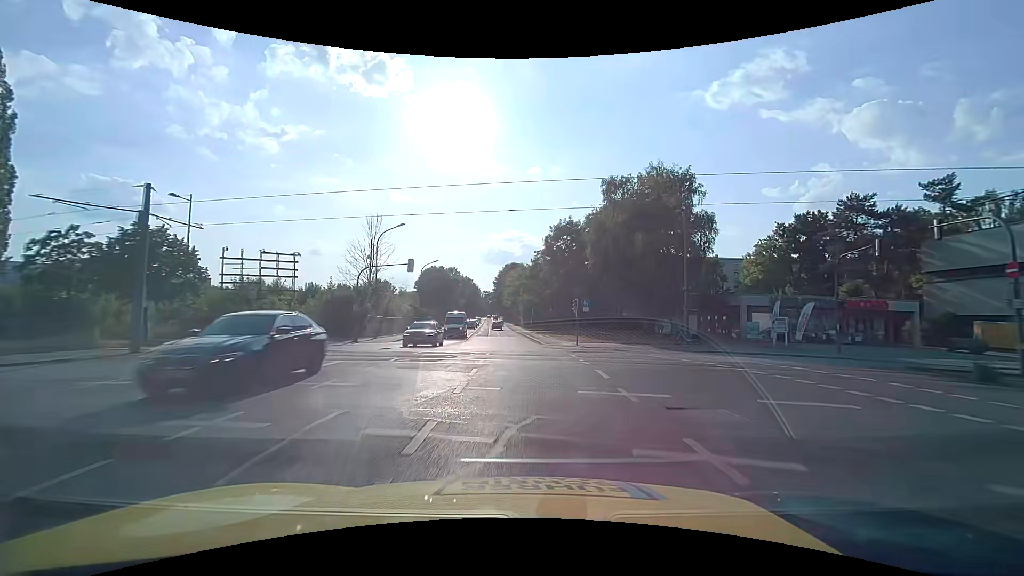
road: secondary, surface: asphalt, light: Day
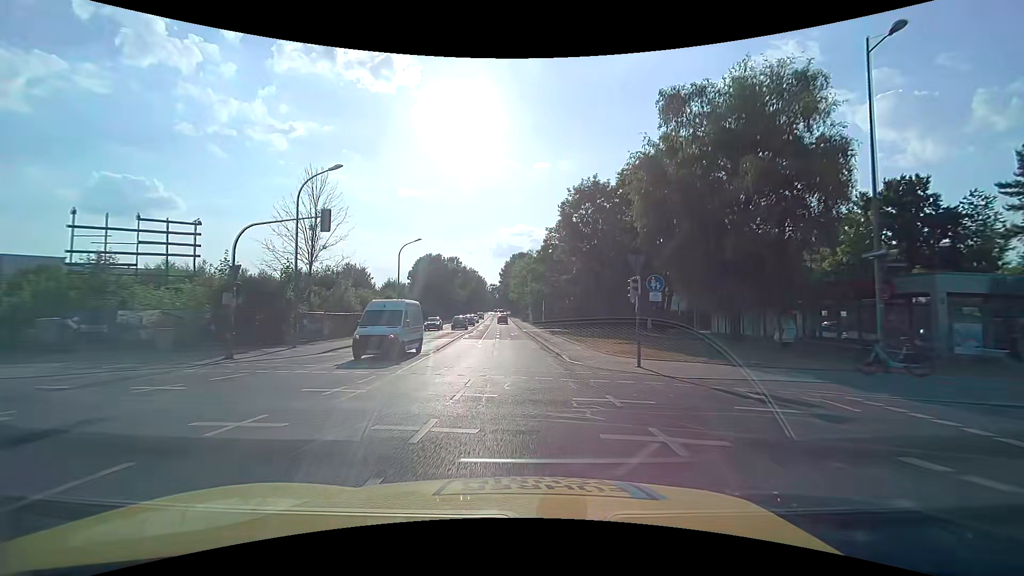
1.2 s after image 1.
(0.0, +17.3) m; 0°
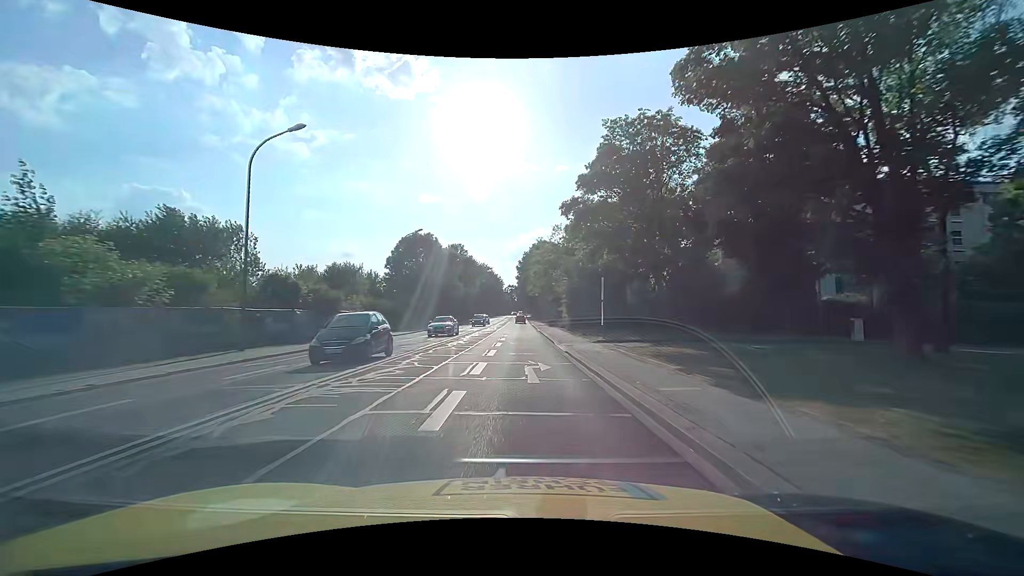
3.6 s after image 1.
(-1.2, +35.0) m; -3°
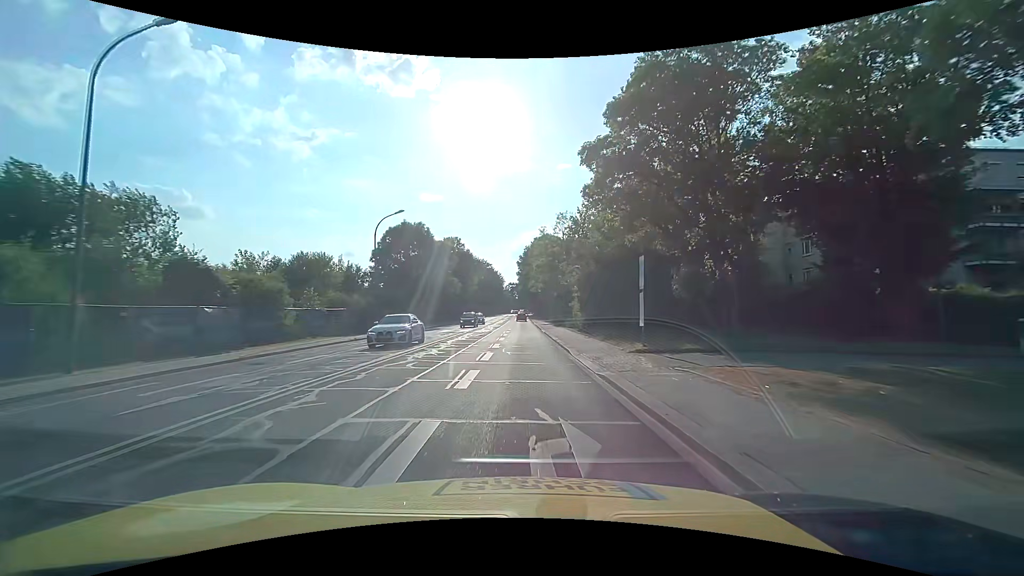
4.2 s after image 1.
(0.0, +8.7) m; +1°
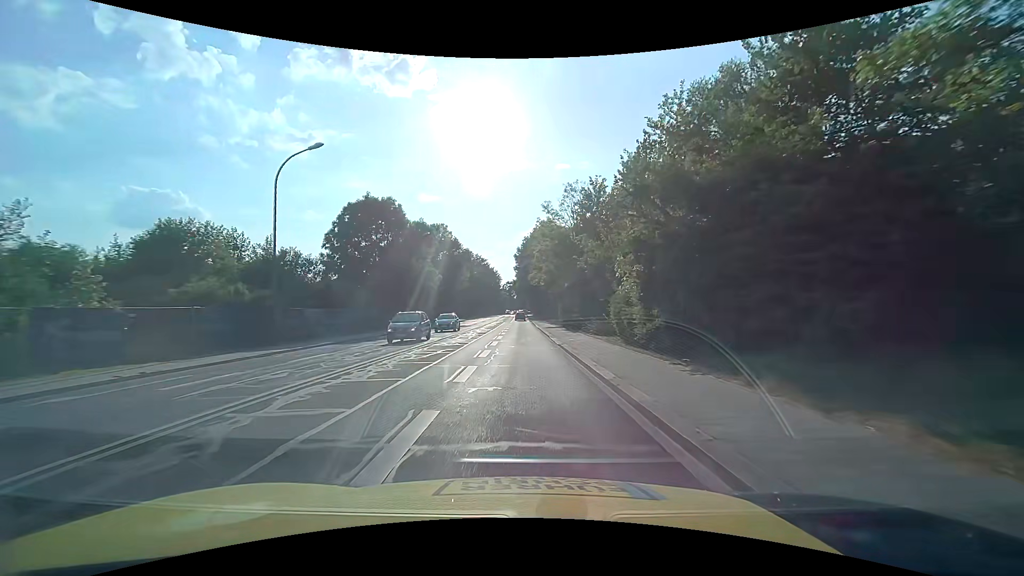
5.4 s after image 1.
(-0.2, +17.4) m; 0°
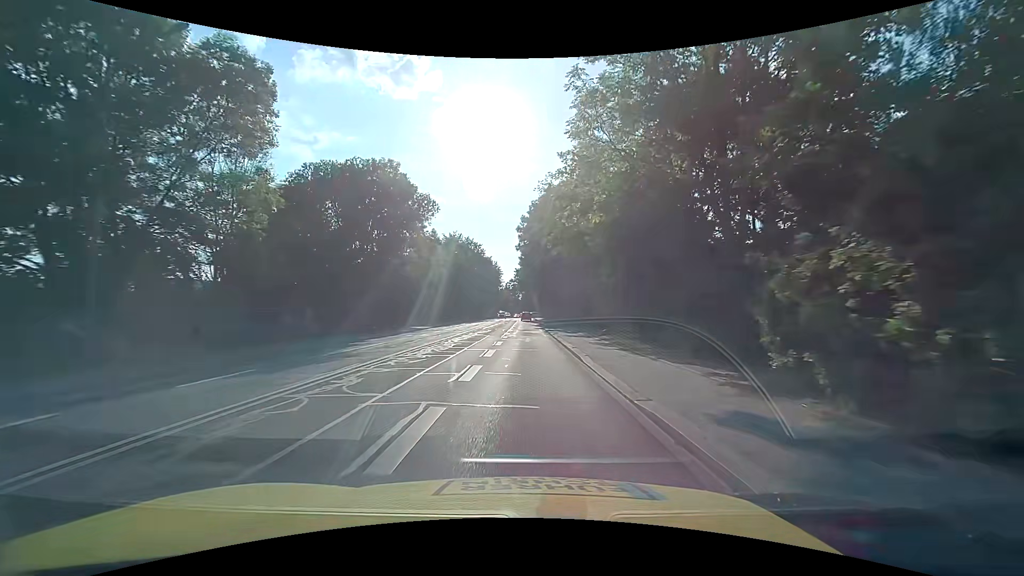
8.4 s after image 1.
(-0.3, +41.6) m; -1°
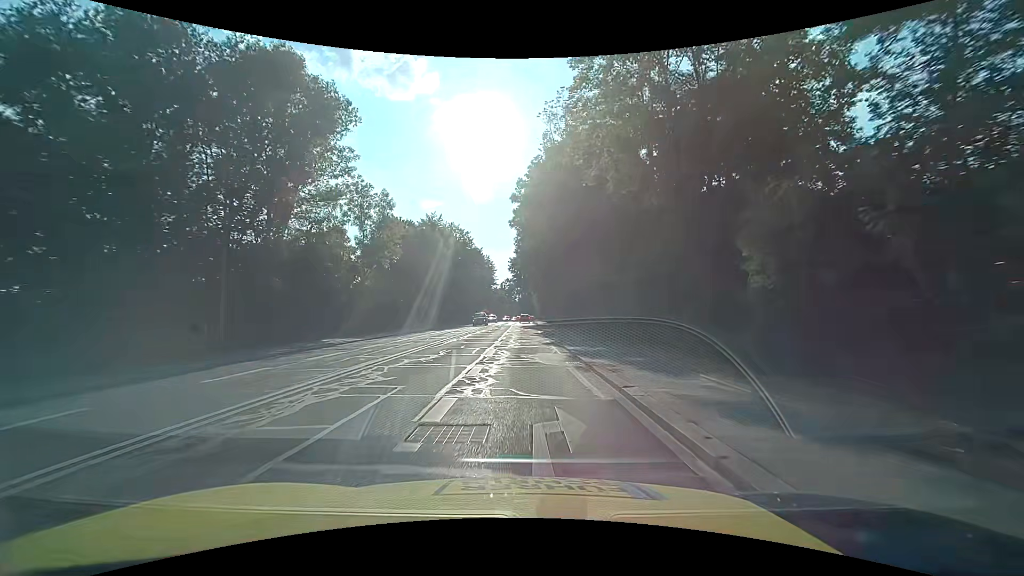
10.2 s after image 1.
(0.0, +23.3) m; 0°
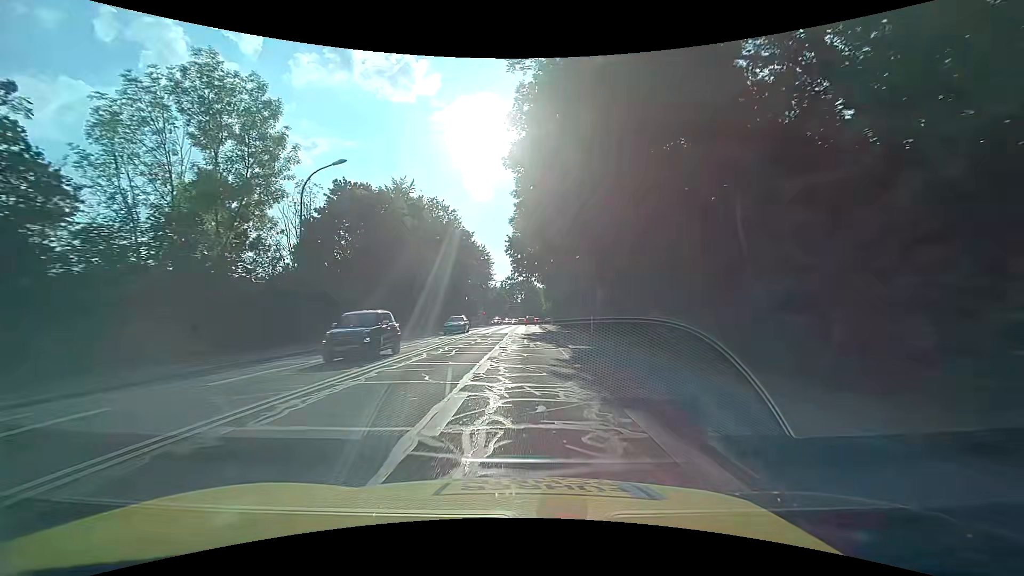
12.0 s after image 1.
(-0.1, +23.5) m; -1°
(0, +10) (0, +20) (0, +30) (0, +40) (0, +50) (+1, +60) (+1, +70) (+1, +80) (+2, +90) (+2, +100) m
